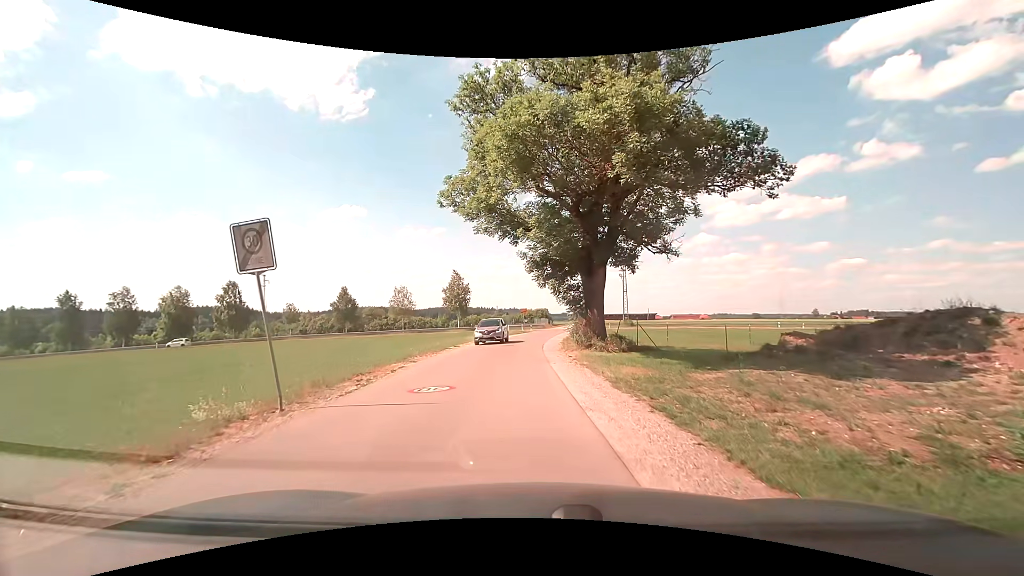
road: residential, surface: asphalt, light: Day
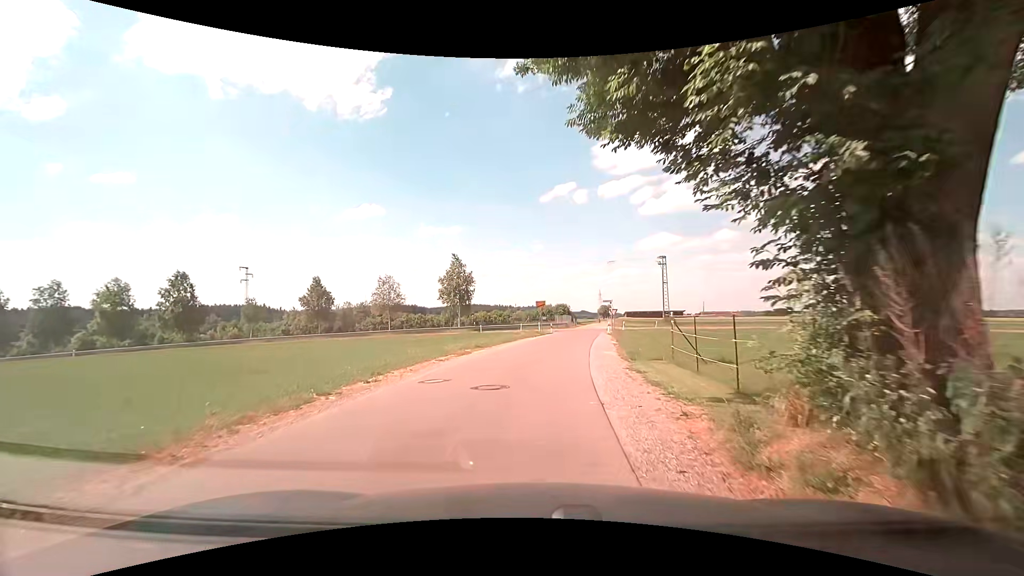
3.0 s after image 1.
(-0.3, +18.8) m; -3°
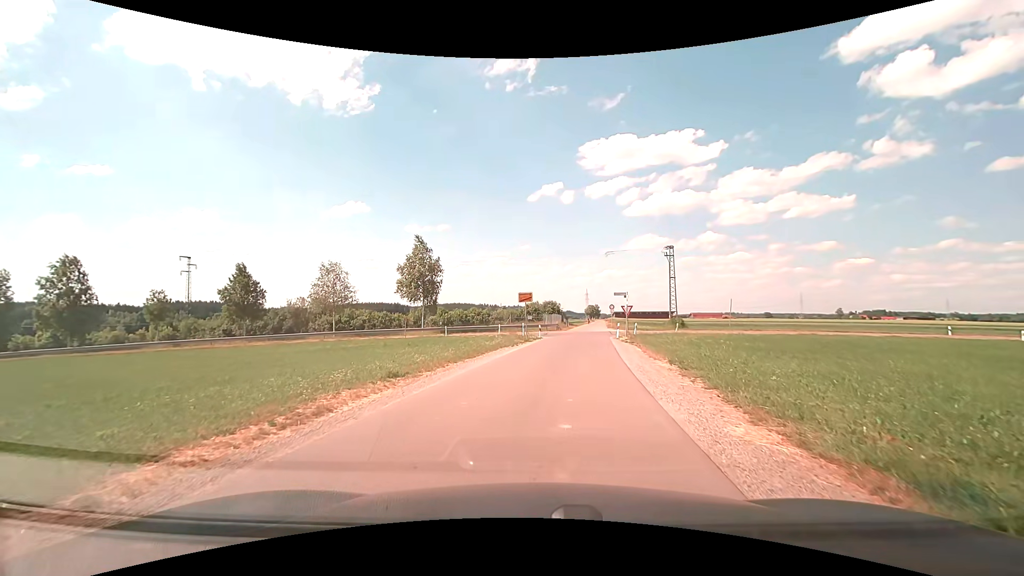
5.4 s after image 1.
(+0.3, +14.2) m; +3°
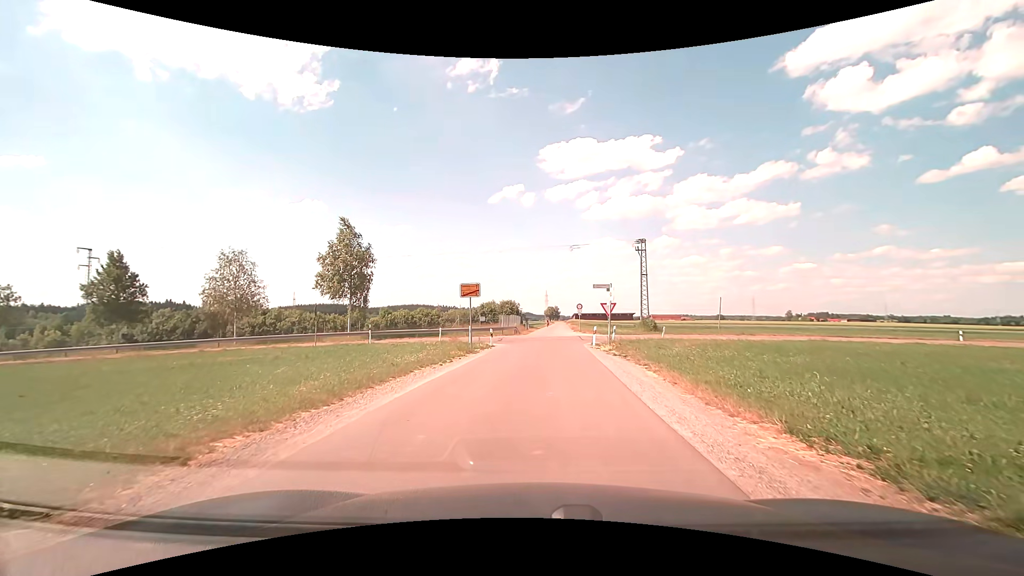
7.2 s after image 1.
(+0.3, +9.8) m; +4°
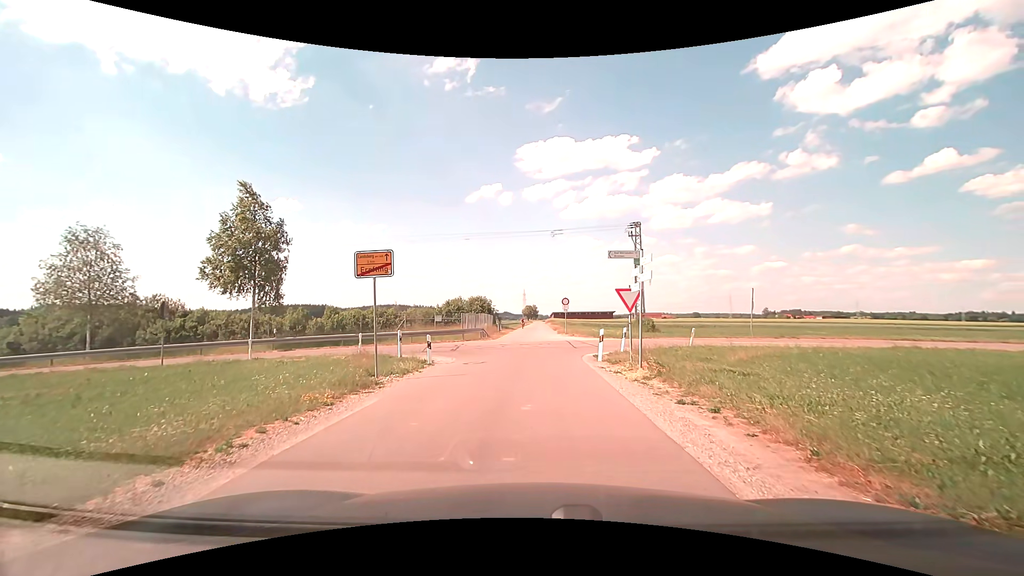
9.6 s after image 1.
(+0.3, +11.3) m; +3°
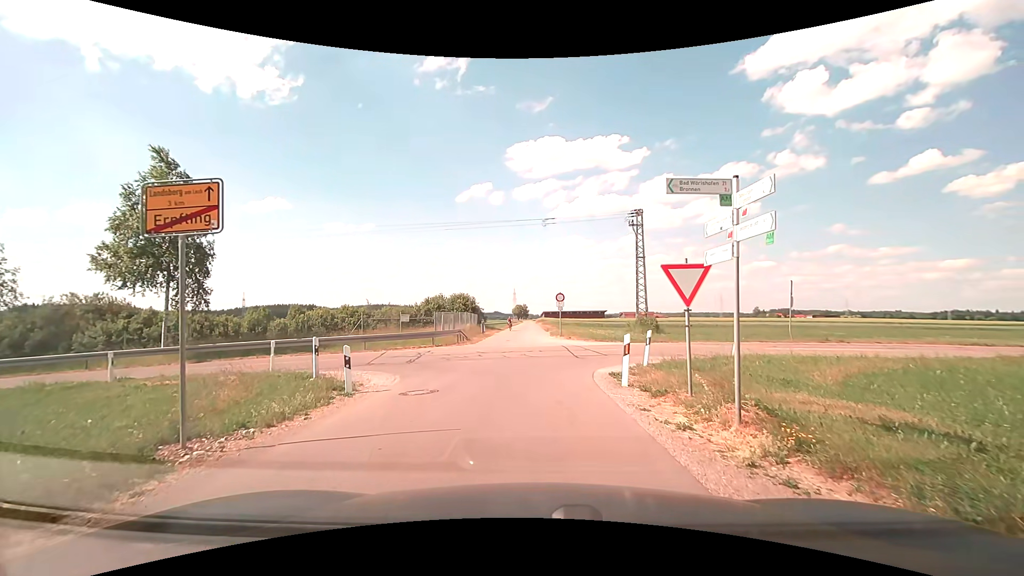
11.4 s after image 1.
(+0.1, +6.5) m; +1°
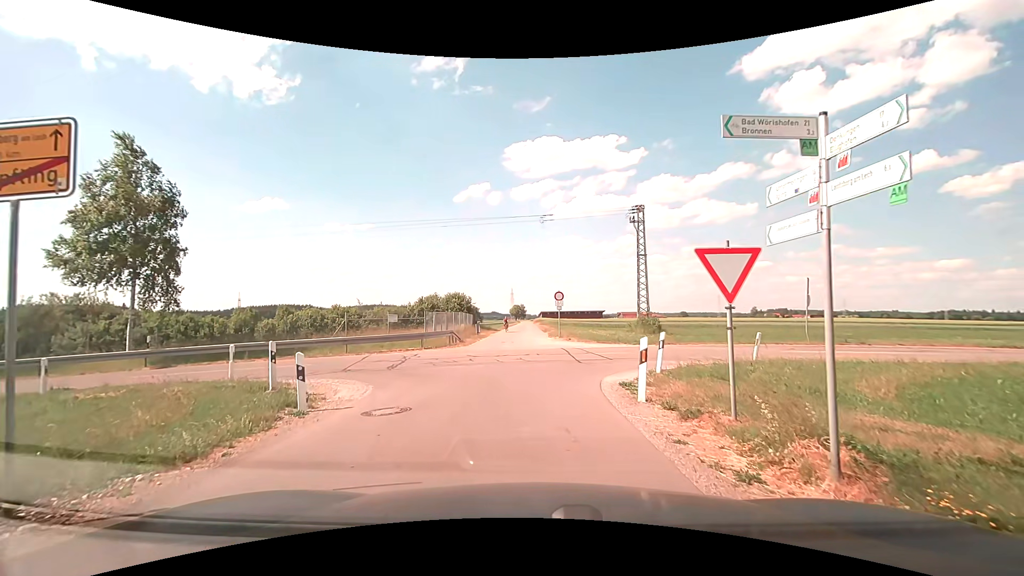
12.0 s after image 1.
(0.0, +2.0) m; 0°
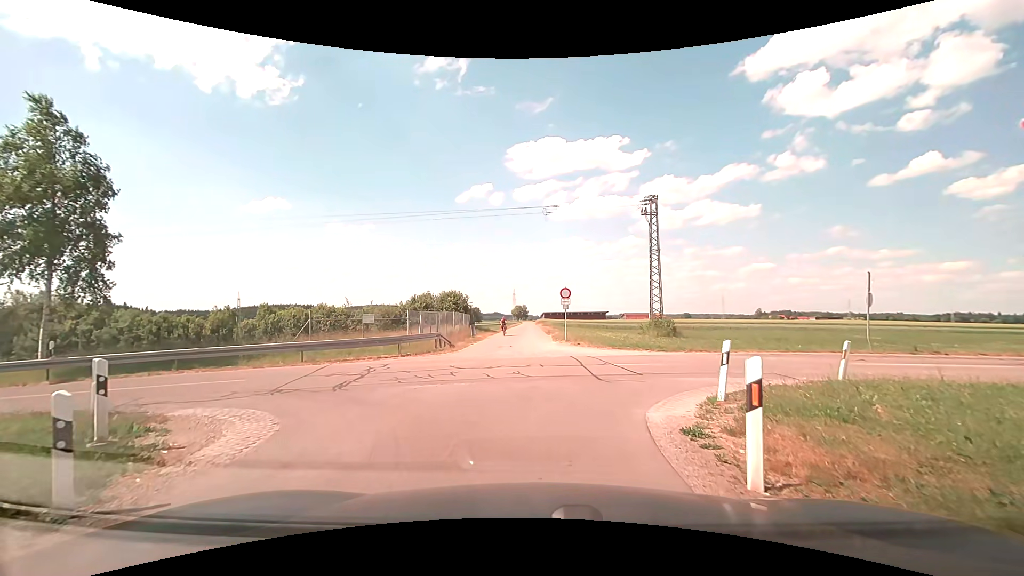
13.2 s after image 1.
(0.0, +4.4) m; -1°
(+1, +10) (+7, +17) (+17, +18) (+27, +20) (+37, +22) (+47, +24) (+57, +25) (+67, +27) (+76, +28) (+86, +30) m
